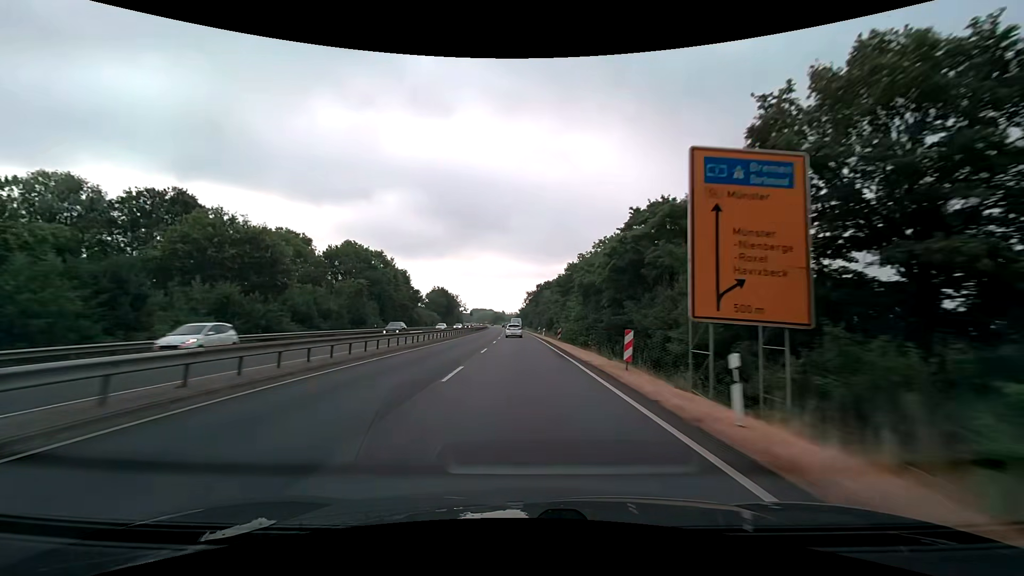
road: trunk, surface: asphalt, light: Day
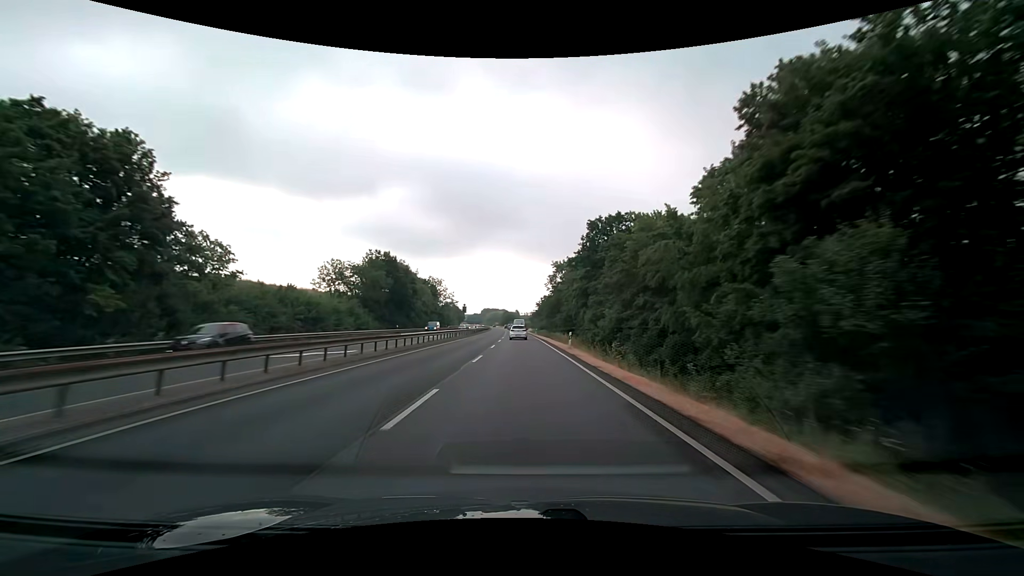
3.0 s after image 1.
(-1.2, +79.4) m; -2°
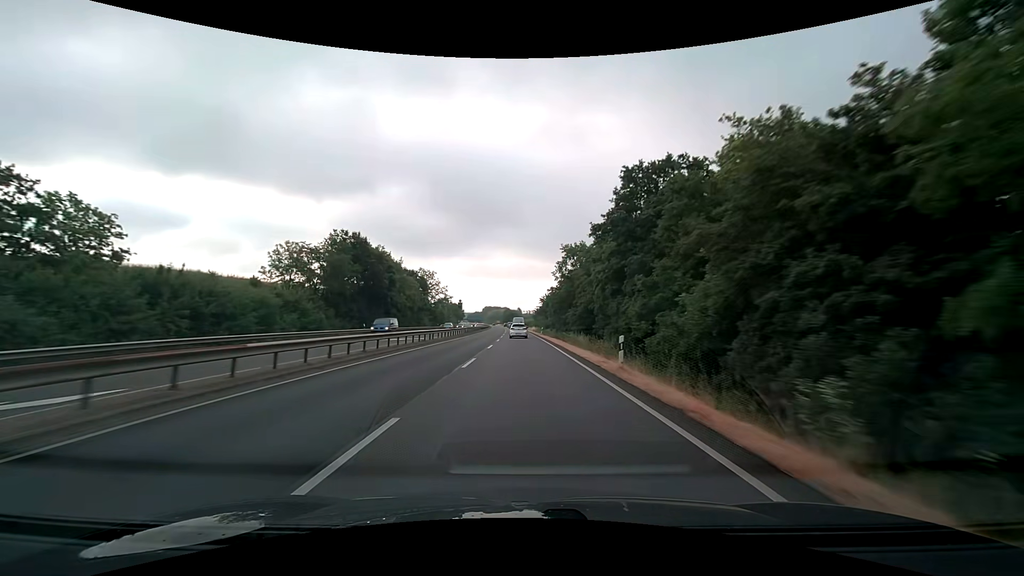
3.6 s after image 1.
(0.0, +15.7) m; 0°
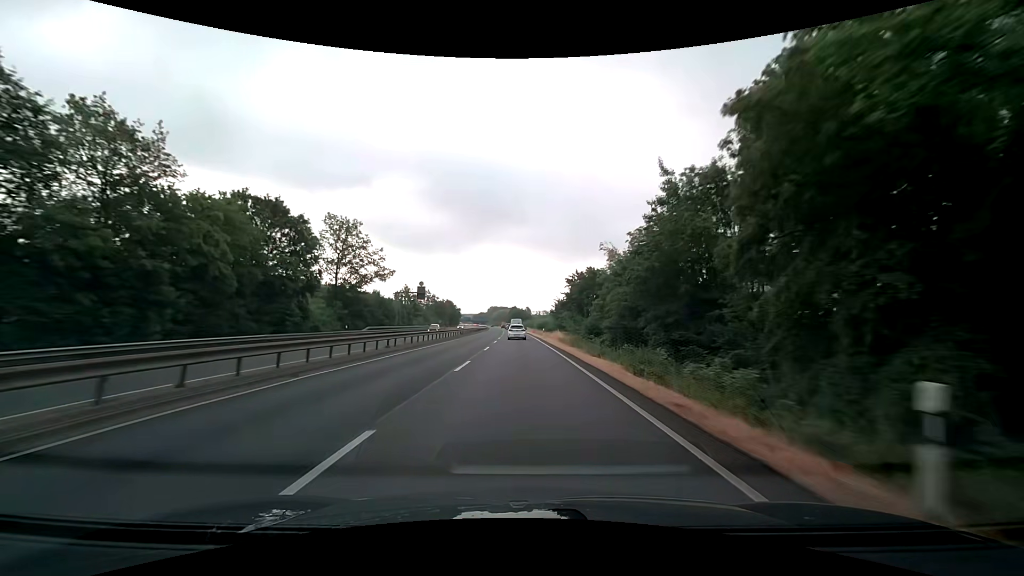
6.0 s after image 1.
(-0.5, +62.0) m; -1°
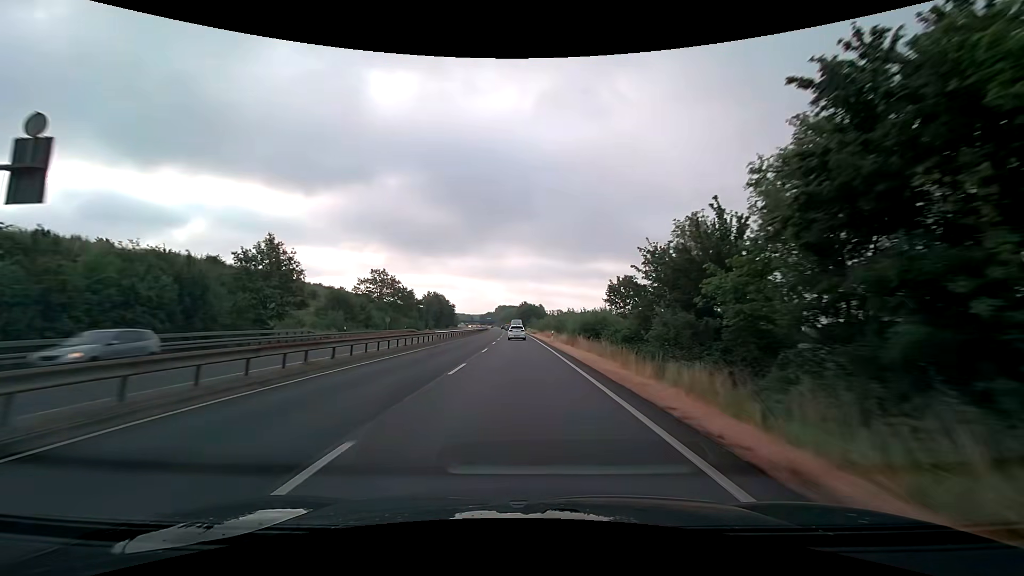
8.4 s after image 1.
(-0.4, +61.9) m; -1°
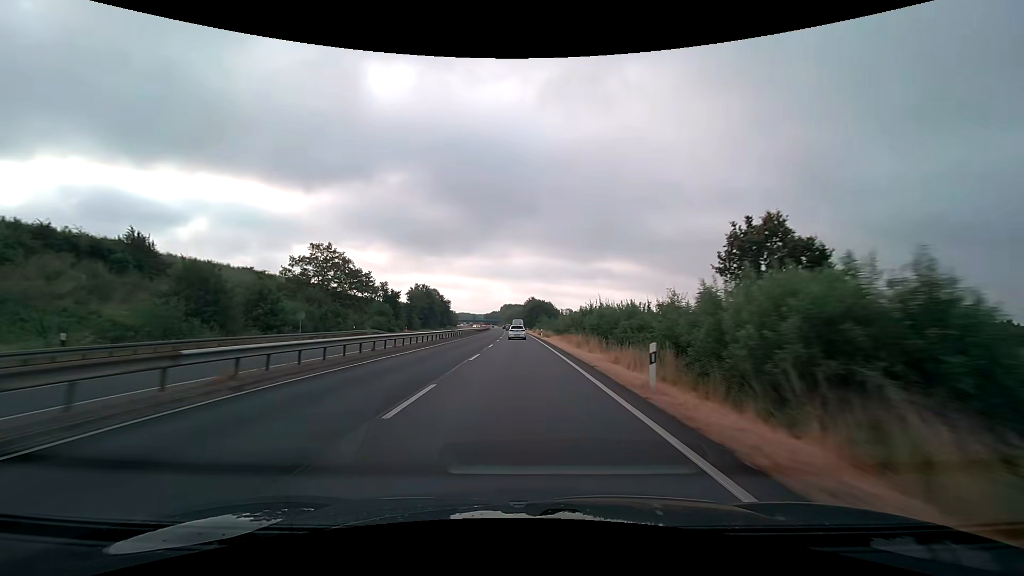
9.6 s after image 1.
(-0.2, +31.3) m; -1°
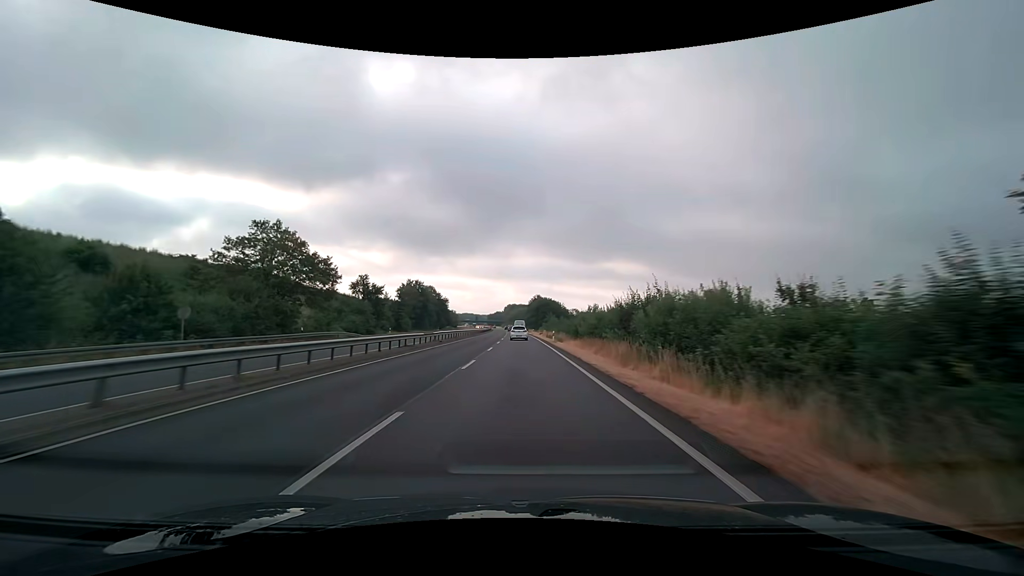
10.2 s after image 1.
(-0.1, +15.8) m; 0°
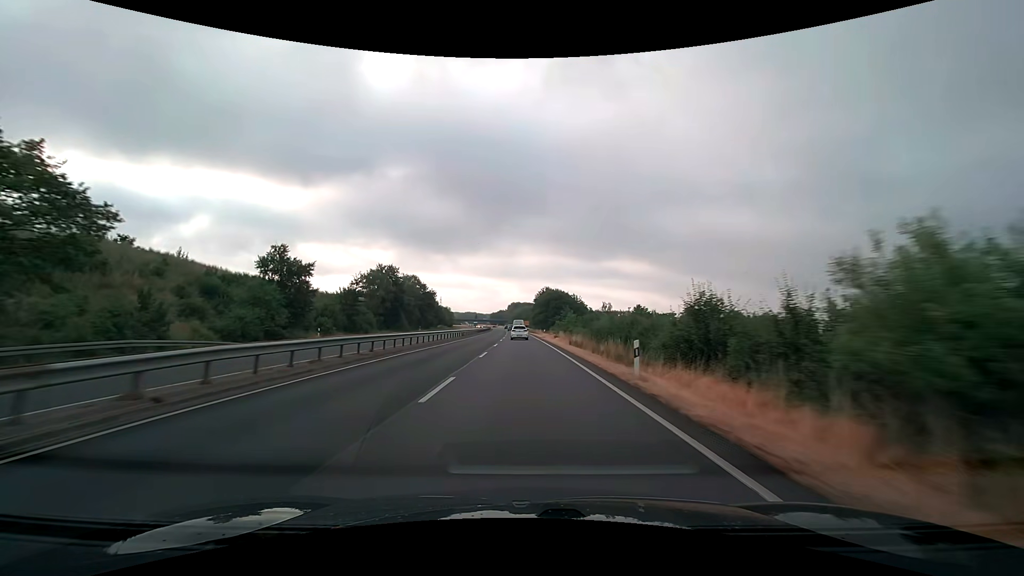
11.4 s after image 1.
(-0.2, +31.7) m; -1°
(0, +10) (0, +20) (0, +30) (0, +40) (0, +50) (-1, +60) (-1, +70) (-1, +80) (-1, +90) (-1, +100) m
